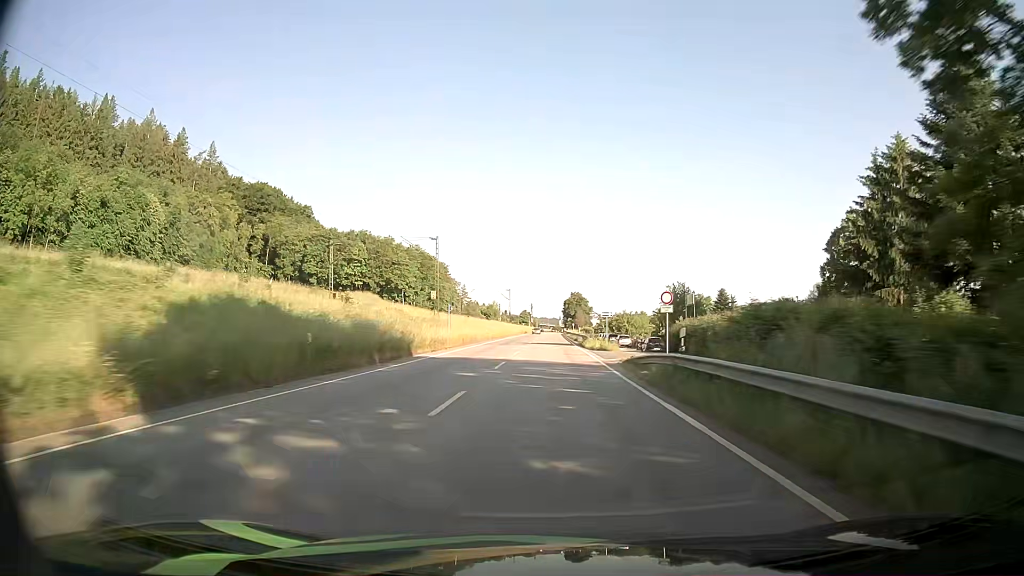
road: primary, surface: asphalt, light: Day
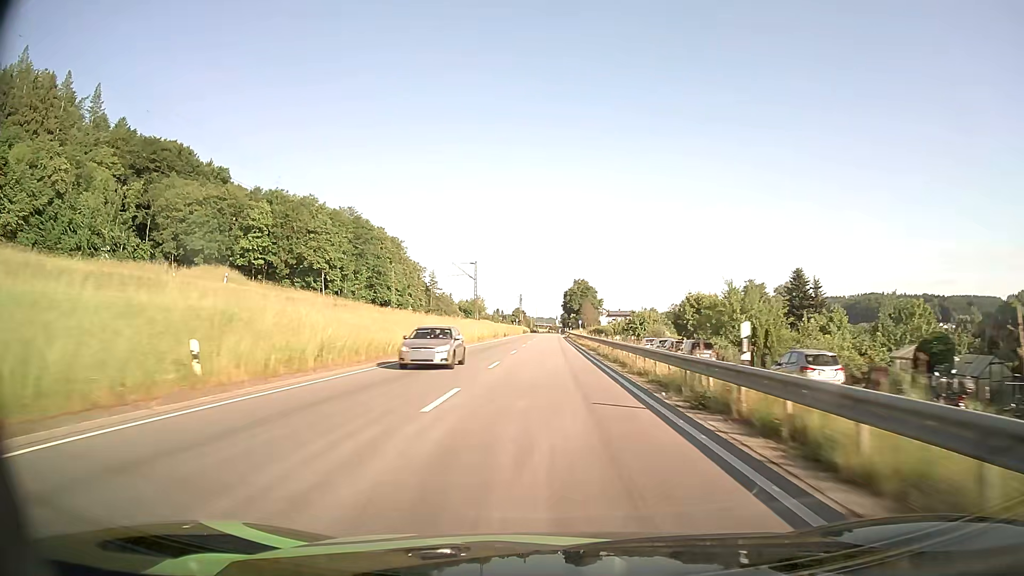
(+0.2, +60.8) m; 0°
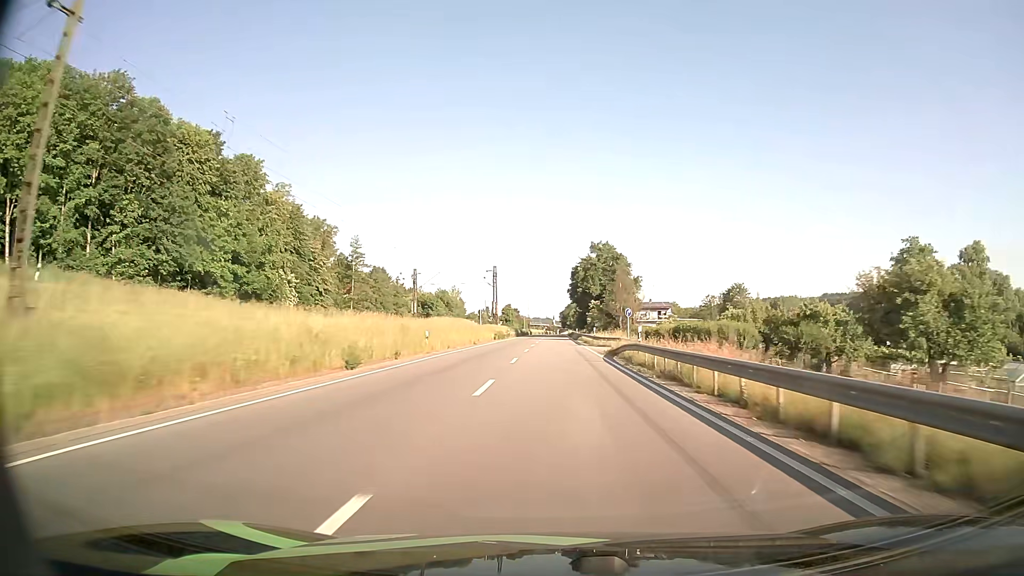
(-0.4, +76.6) m; 0°
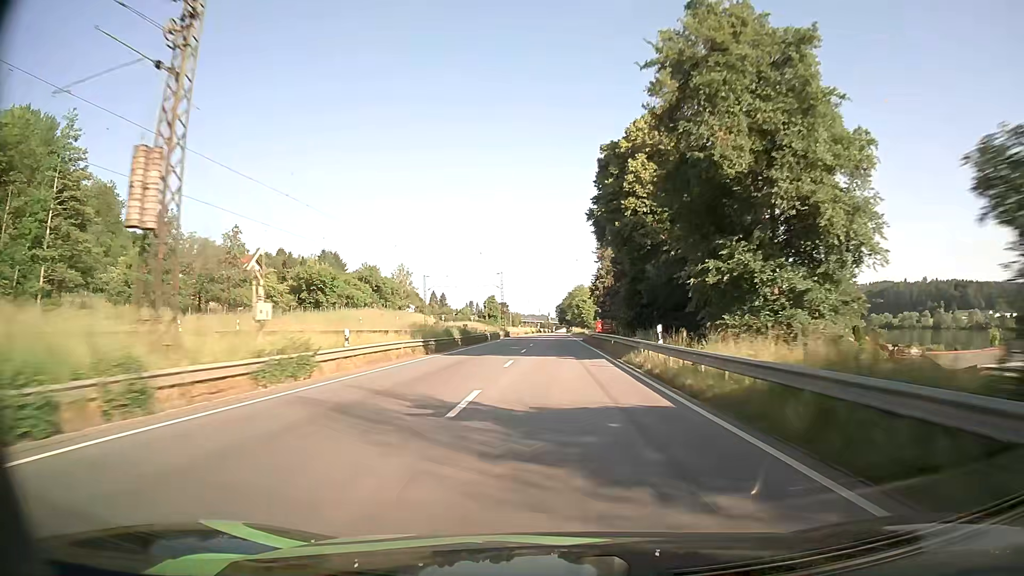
(+0.4, +77.1) m; 0°
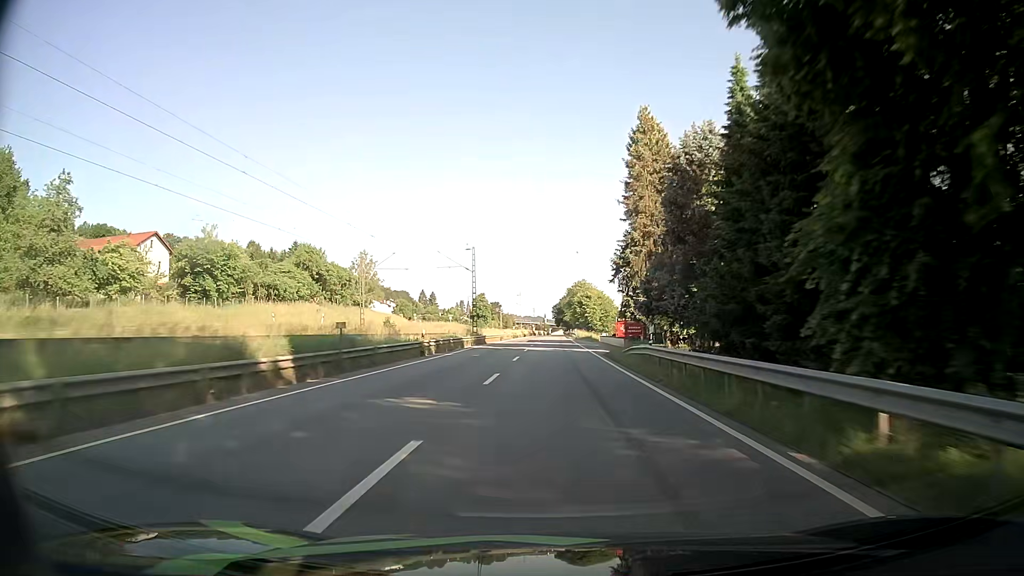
(+0.1, +30.5) m; 0°
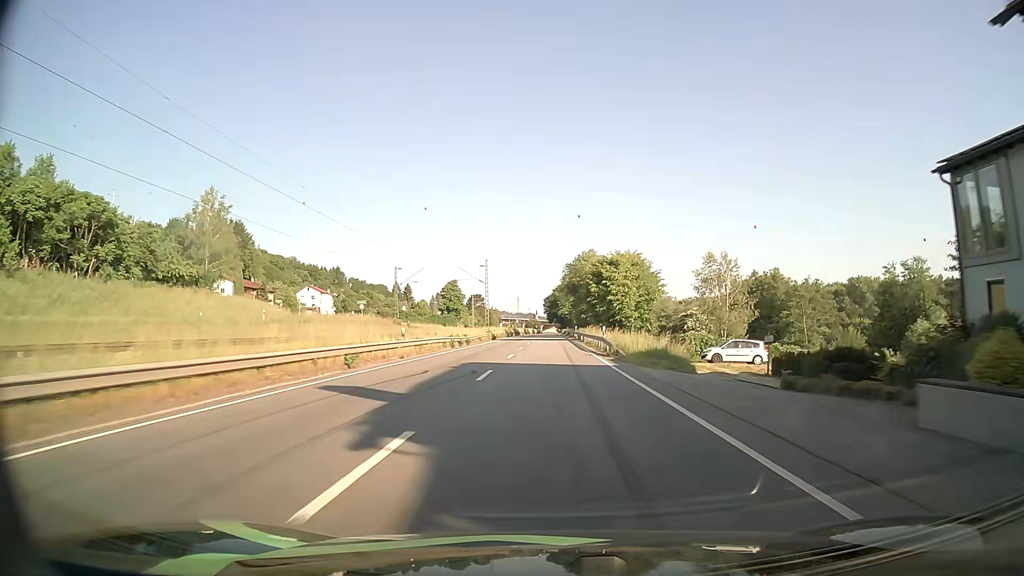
(+0.3, +60.8) m; +1°
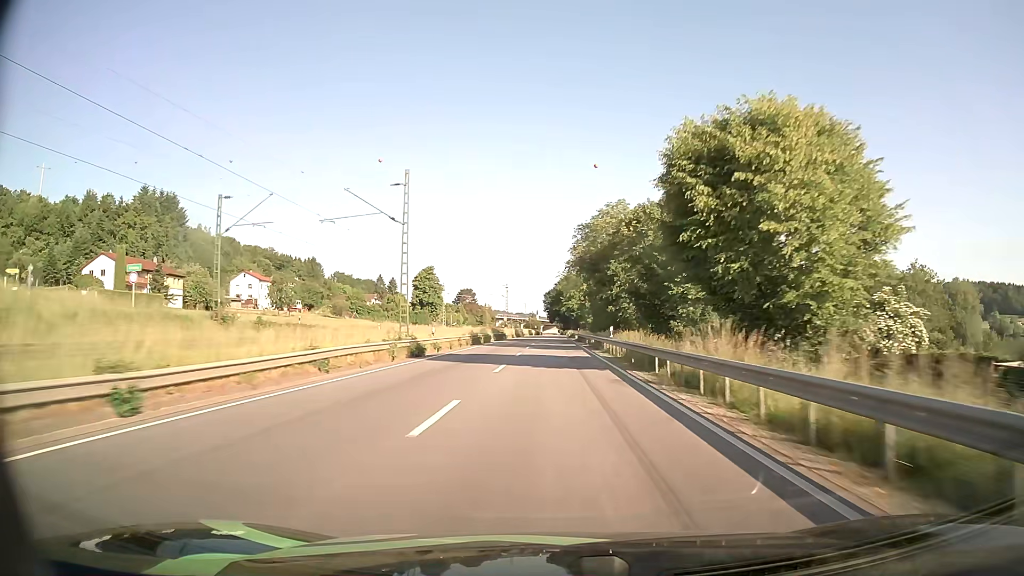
(-0.1, +45.3) m; 0°
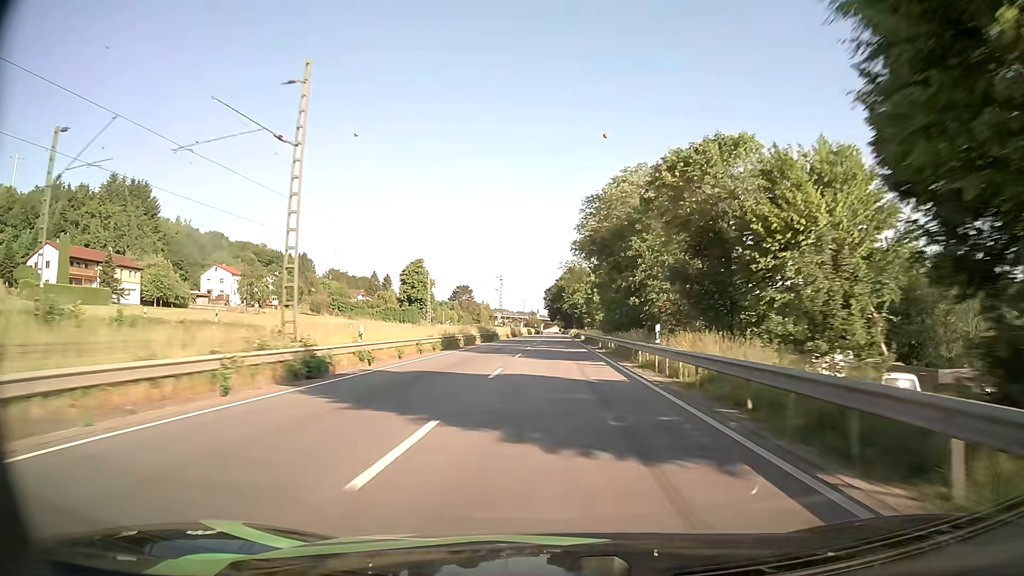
(0.0, +15.1) m; 0°
(0, +10) (0, +20) (0, +30) (0, +40) (0, +50) (0, +60) (0, +70) (0, +80) (0, +90) (+1, +100) m
